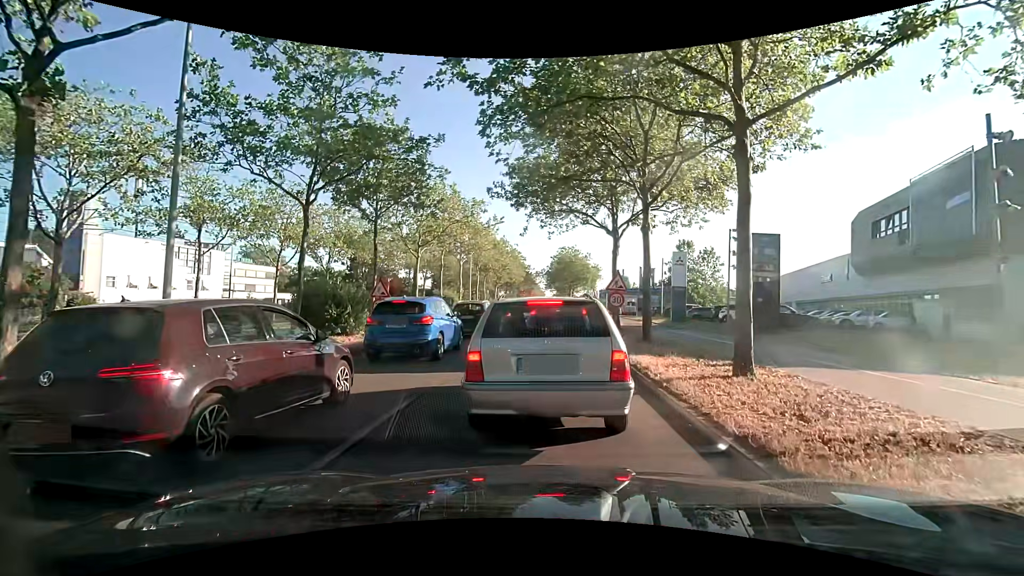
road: primary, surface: asphalt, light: Day
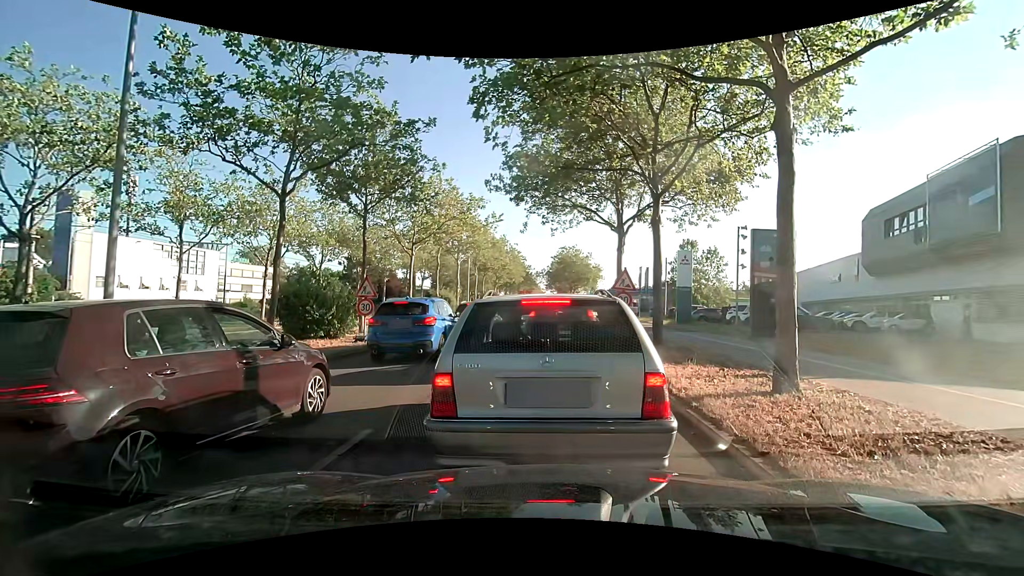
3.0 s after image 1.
(0.0, +1.4) m; 0°
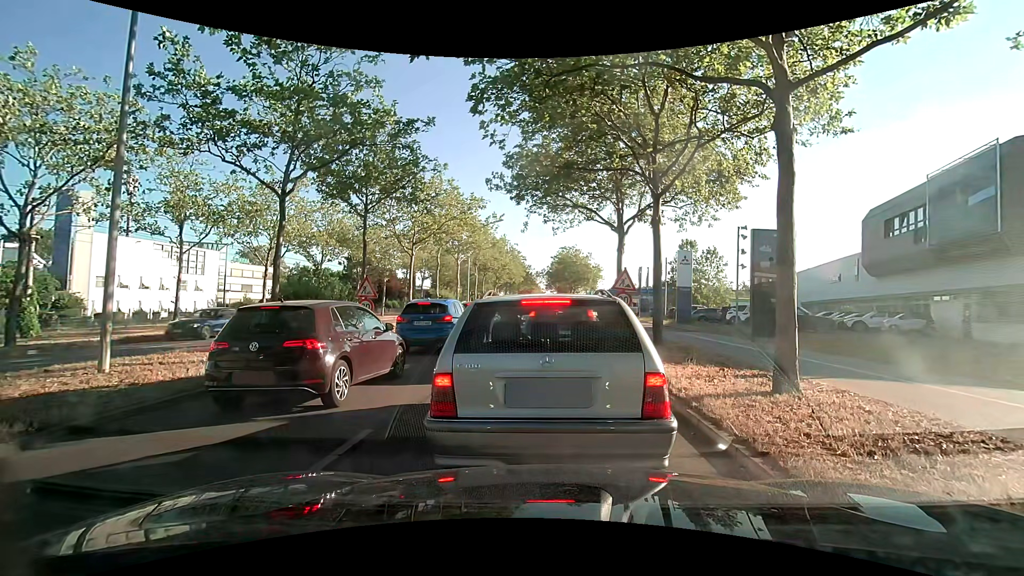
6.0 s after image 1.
(0.0, 0.0) m; 0°
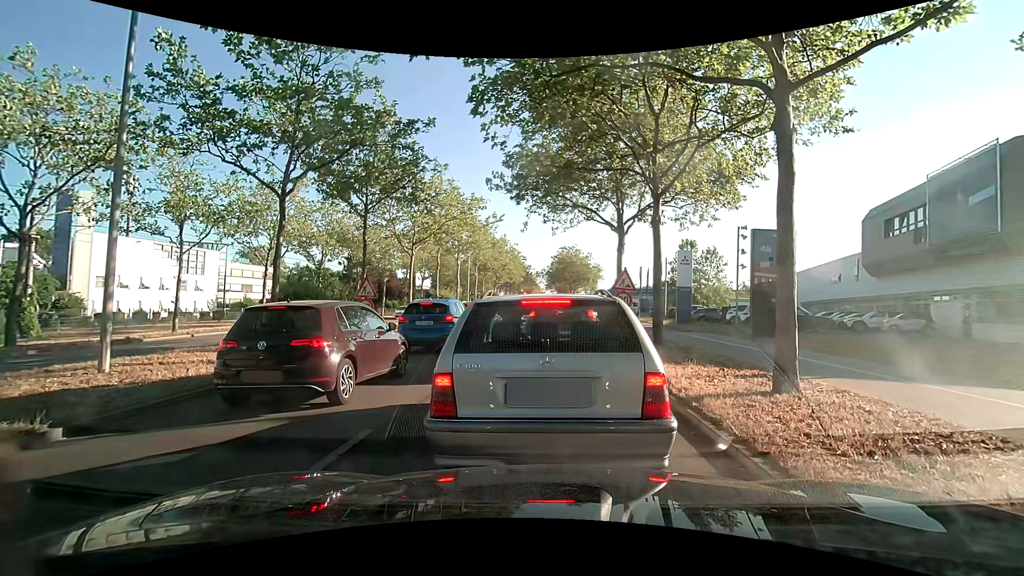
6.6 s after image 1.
(0.0, 0.0) m; 0°
